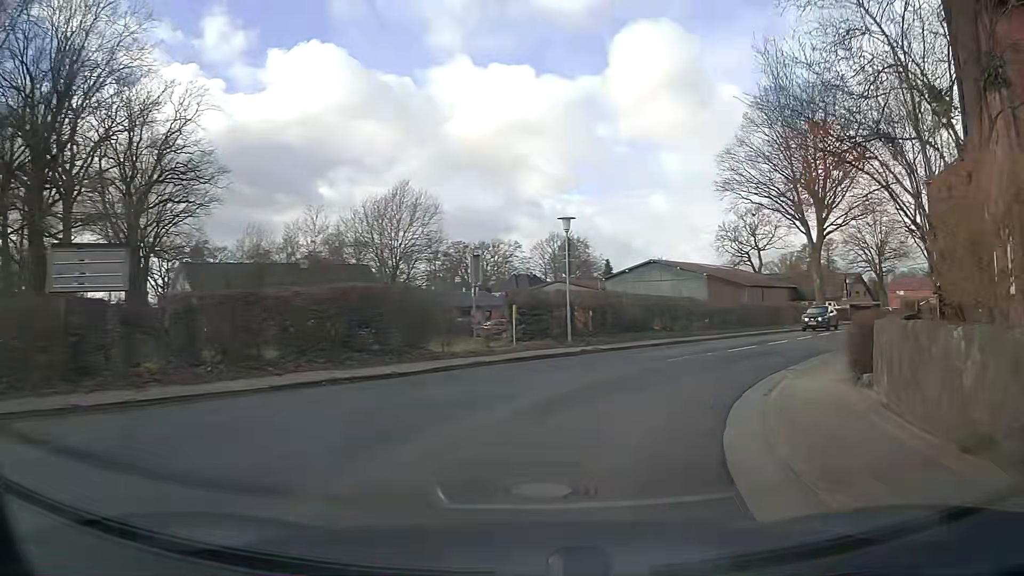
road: secondary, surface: asphalt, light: Day
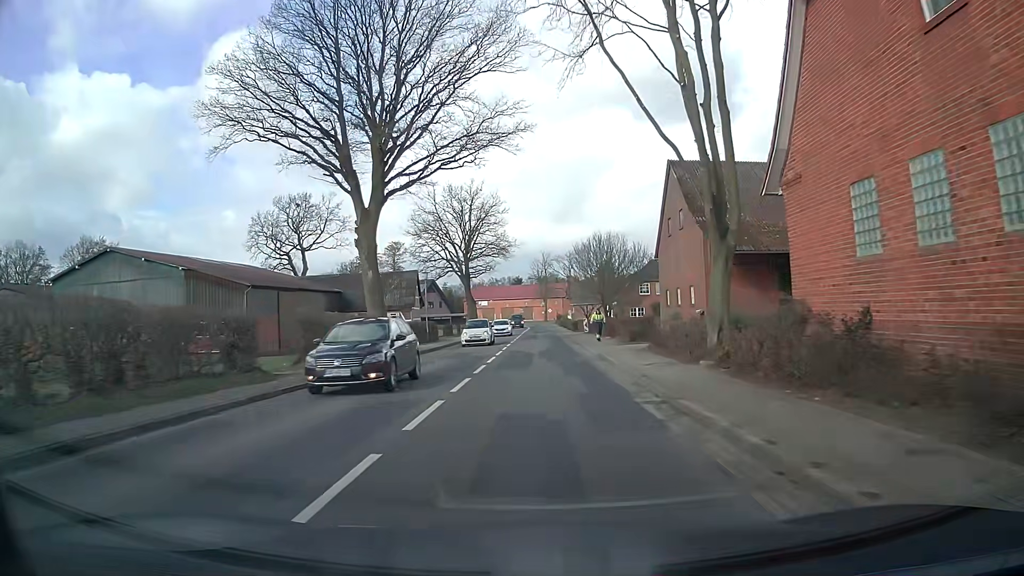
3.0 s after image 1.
(+13.0, +28.5) m; +38°
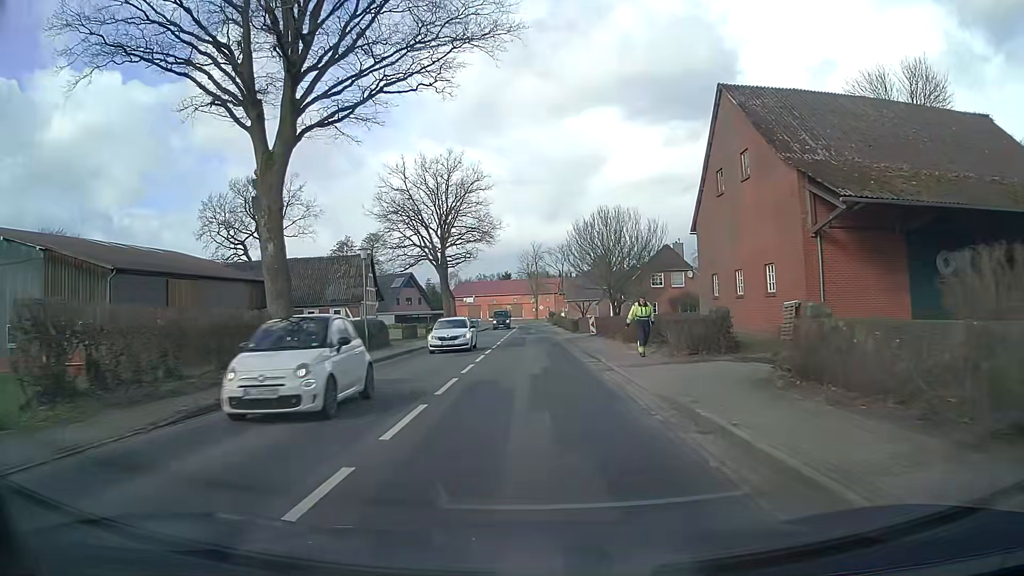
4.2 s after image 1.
(+0.1, +14.3) m; 0°
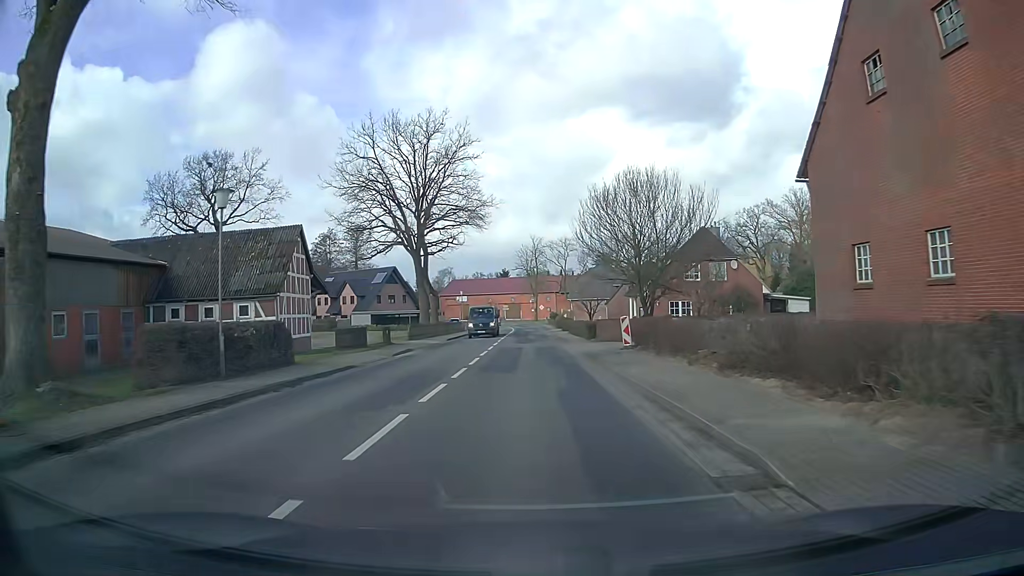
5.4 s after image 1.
(+0.1, +14.8) m; +1°
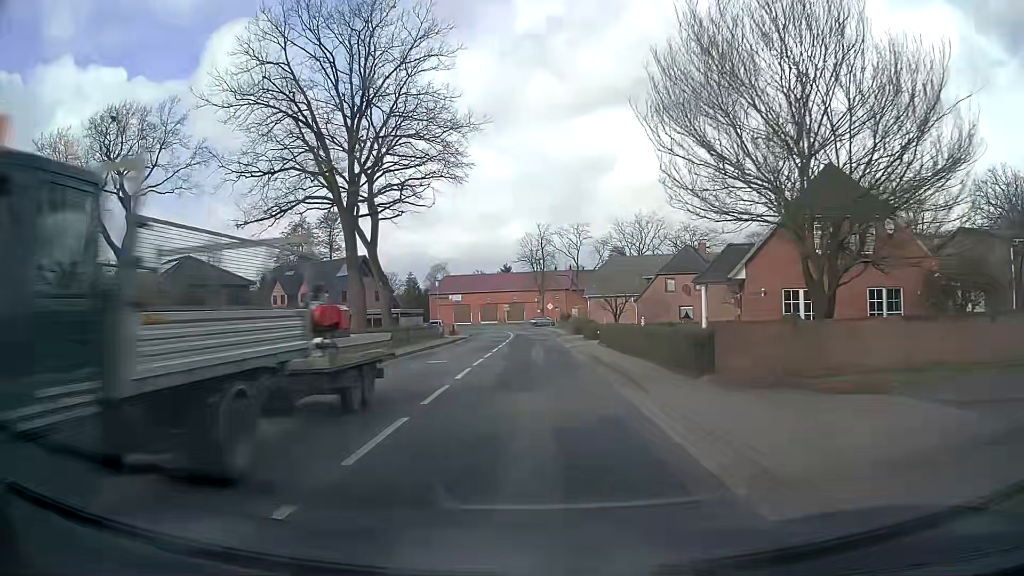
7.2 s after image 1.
(-0.2, +23.2) m; -1°
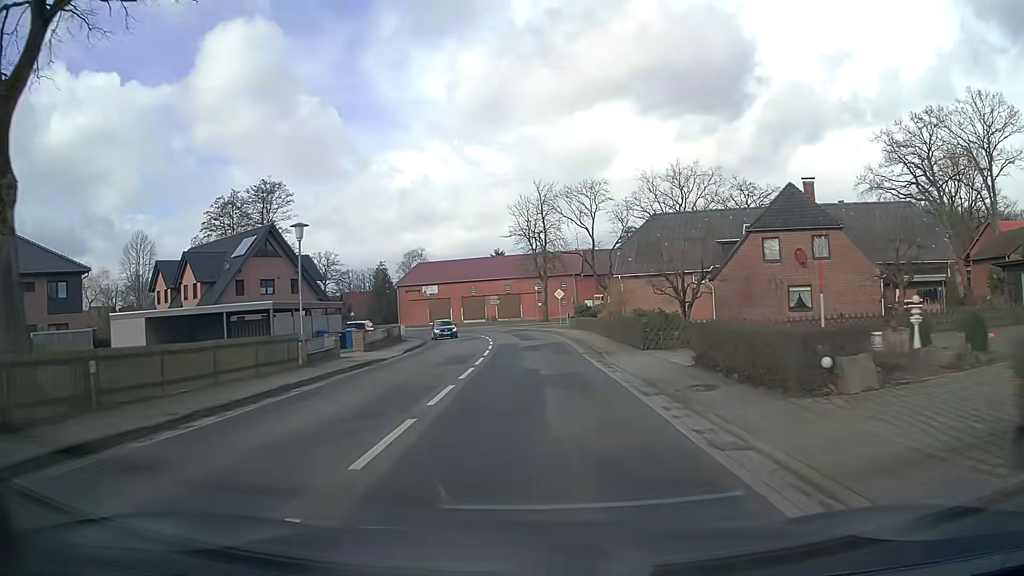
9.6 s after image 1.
(0.0, +31.9) m; +1°
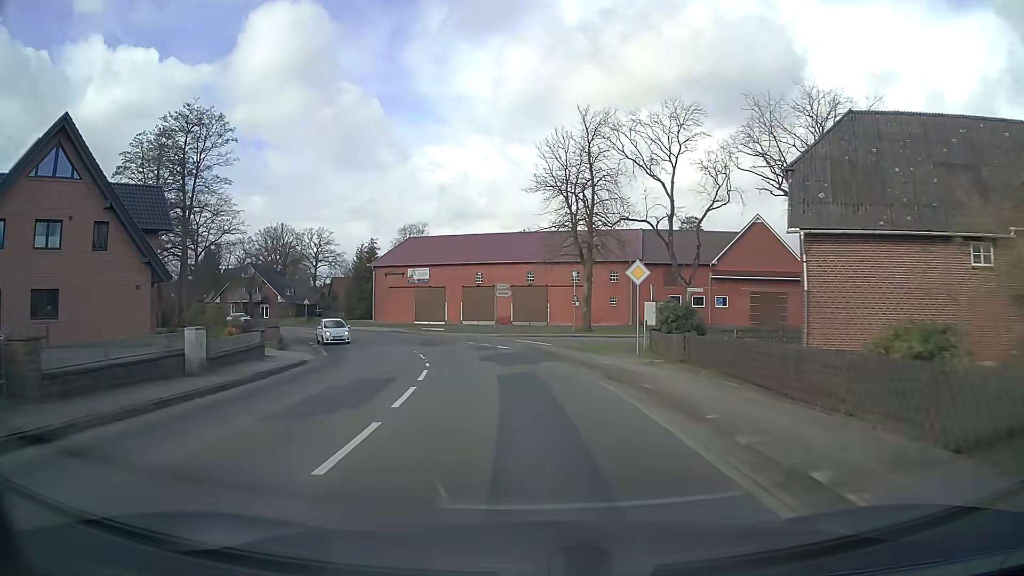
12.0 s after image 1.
(-0.5, +31.9) m; -3°
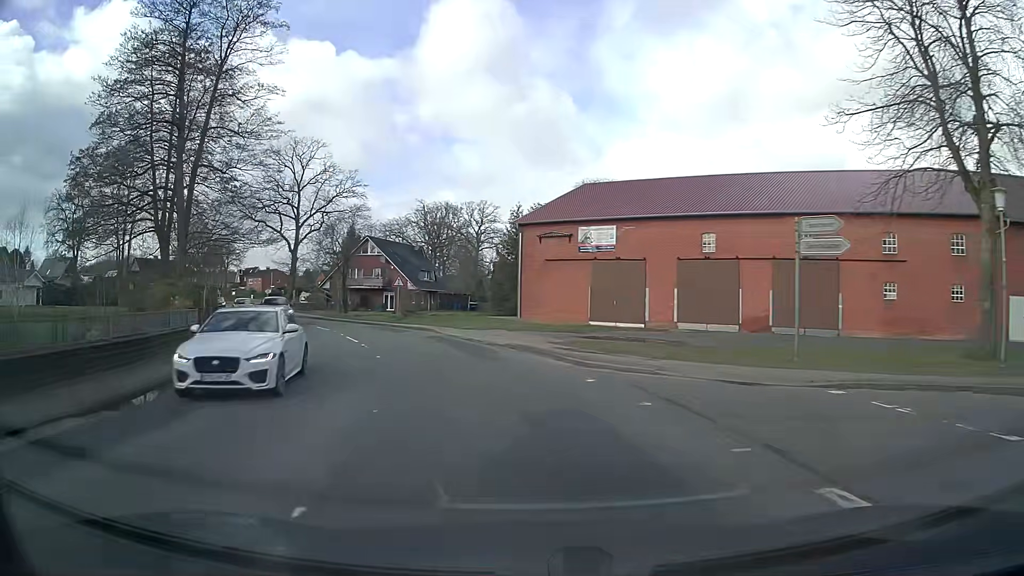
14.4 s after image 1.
(-3.8, +31.4) m; -16°
(-1, +10) (-3, +20) (-6, +29) (-11, +38) (-16, +47) (-21, +55) (-26, +64) (-32, +72) (-37, +81) (-41, +90) m
